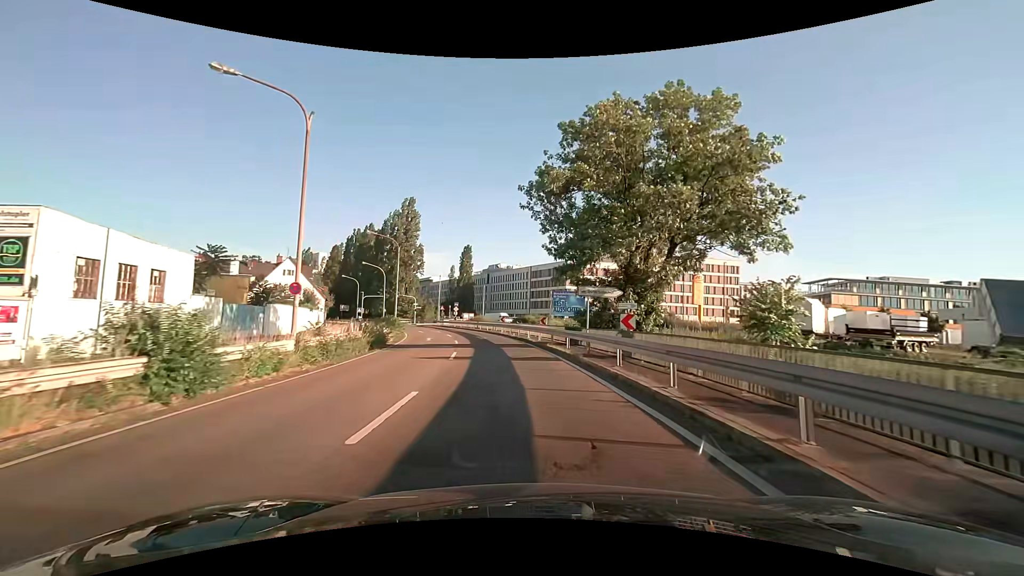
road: trunk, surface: asphalt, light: Day
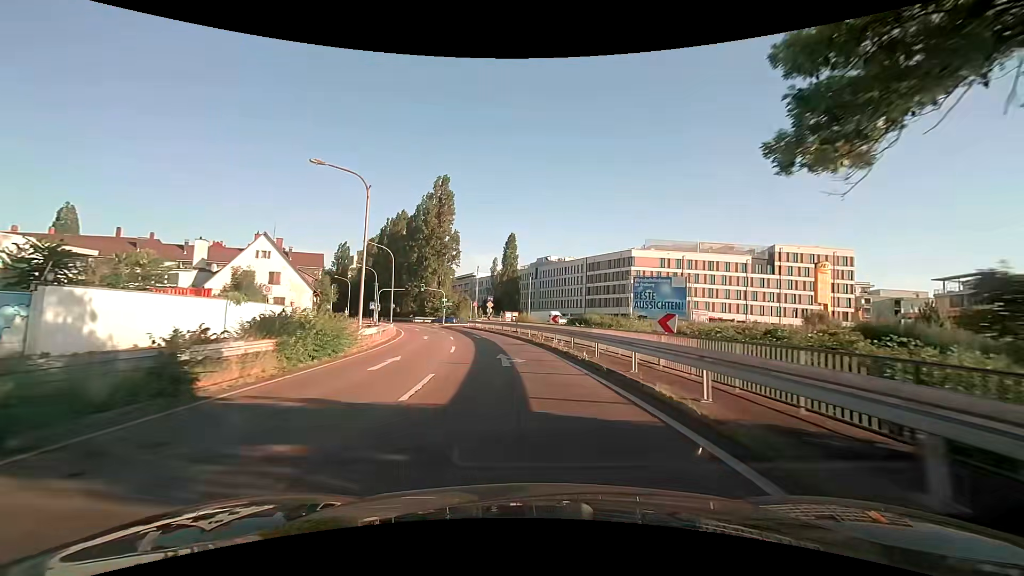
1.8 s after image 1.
(-1.0, +21.3) m; -6°
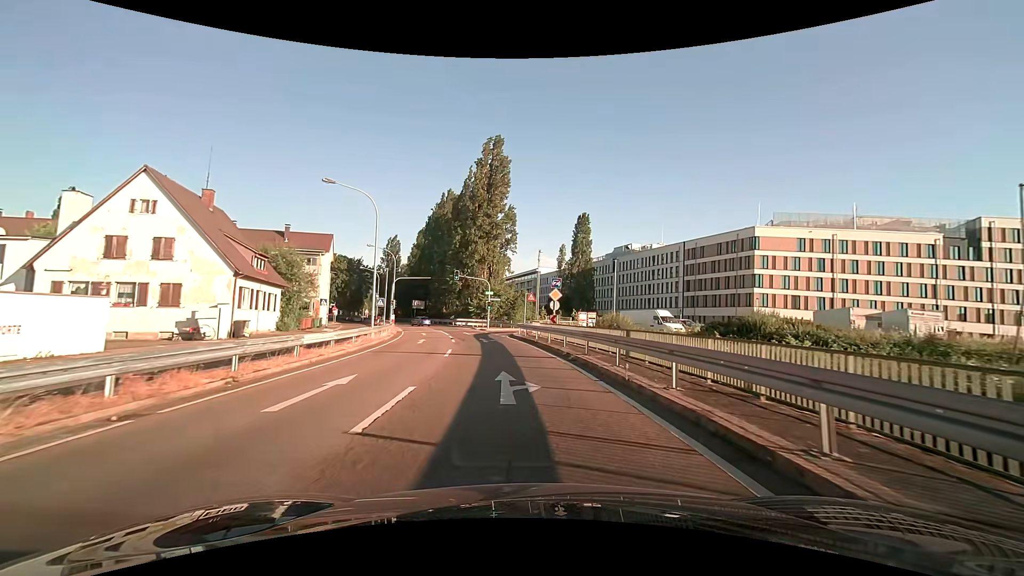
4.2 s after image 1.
(-1.7, +26.4) m; -8°
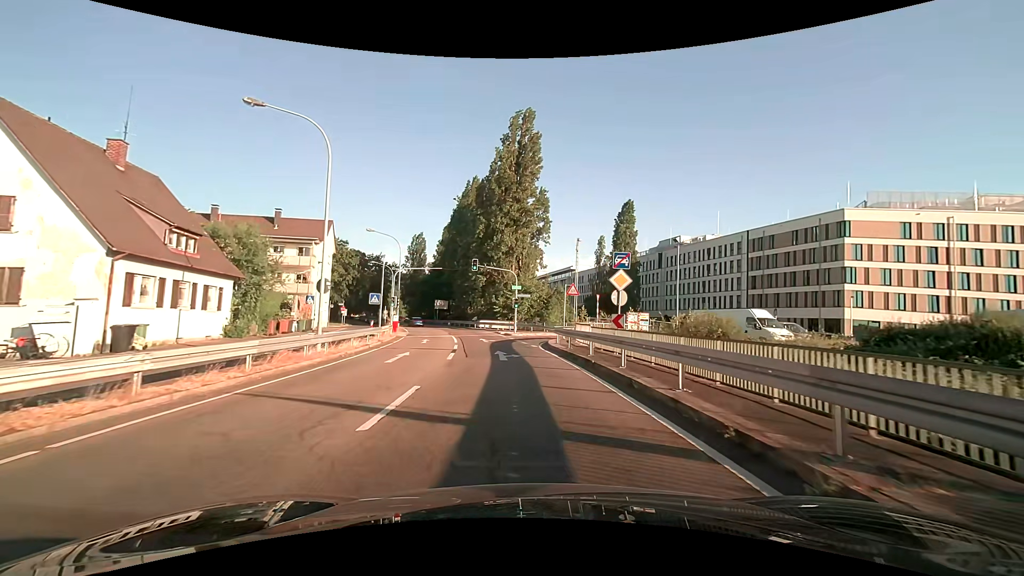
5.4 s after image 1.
(-0.4, +11.9) m; -3°
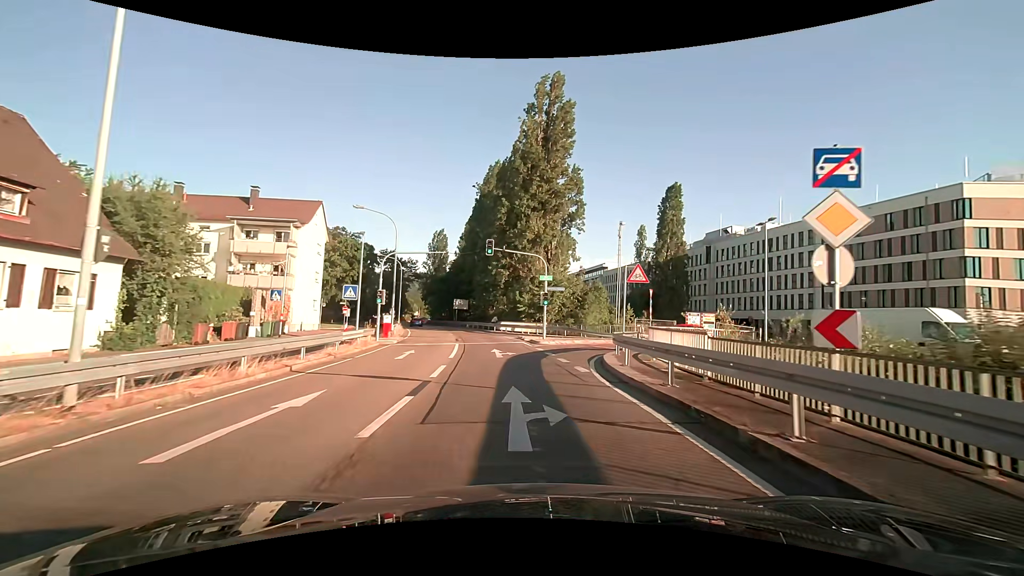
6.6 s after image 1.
(-0.3, +11.0) m; -3°
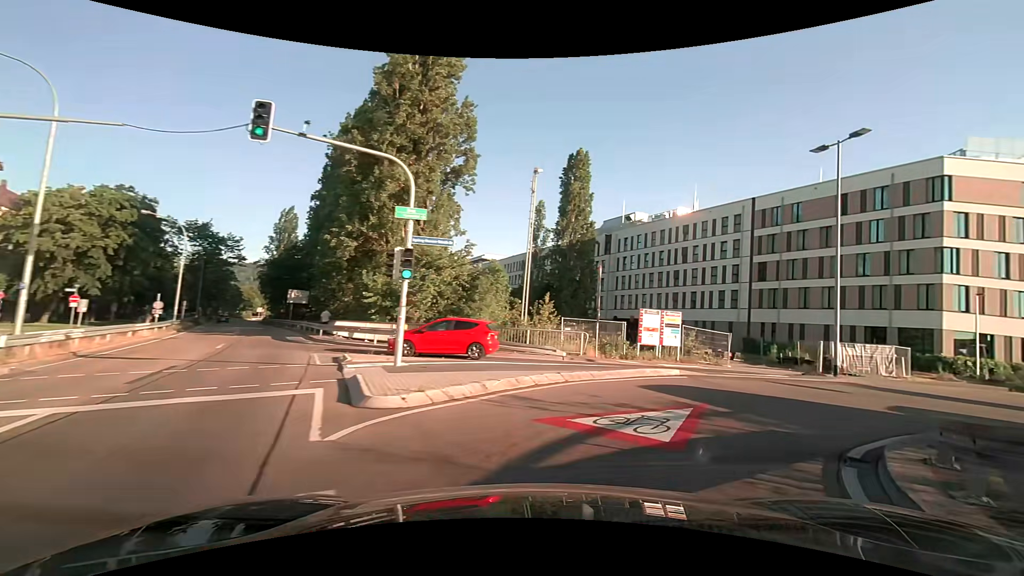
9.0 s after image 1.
(+0.6, +19.1) m; +16°
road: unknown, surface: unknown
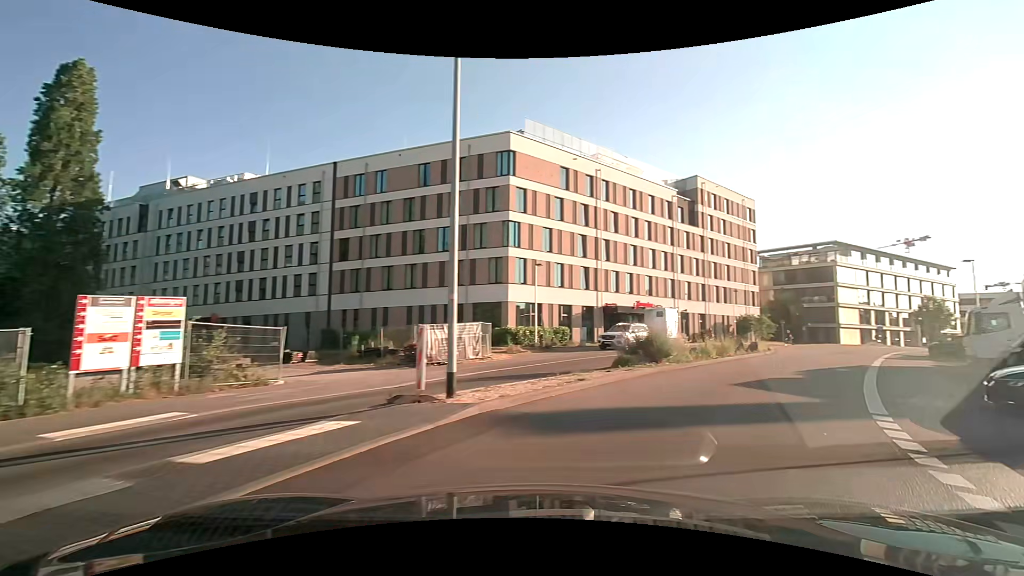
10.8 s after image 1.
(+4.4, +11.2) m; +44°
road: residential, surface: asphalt
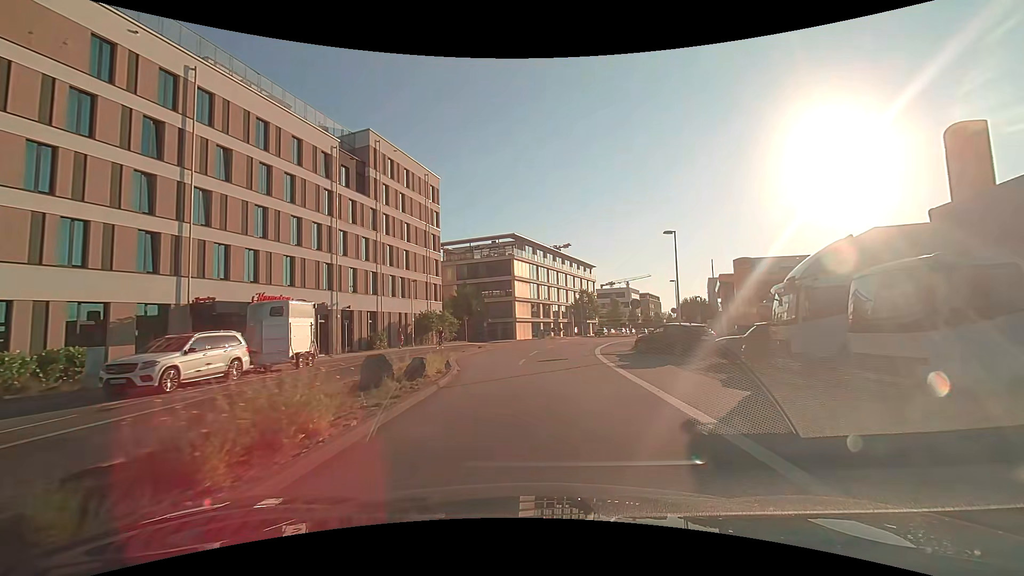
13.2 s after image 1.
(+6.3, +16.0) m; +32°
(0, +10) (+1, +20) (+2, +30) (+5, +40) (+8, +49) (+11, +58) (+15, +68) (+18, +77) (+21, +87) (+24, +96) m
